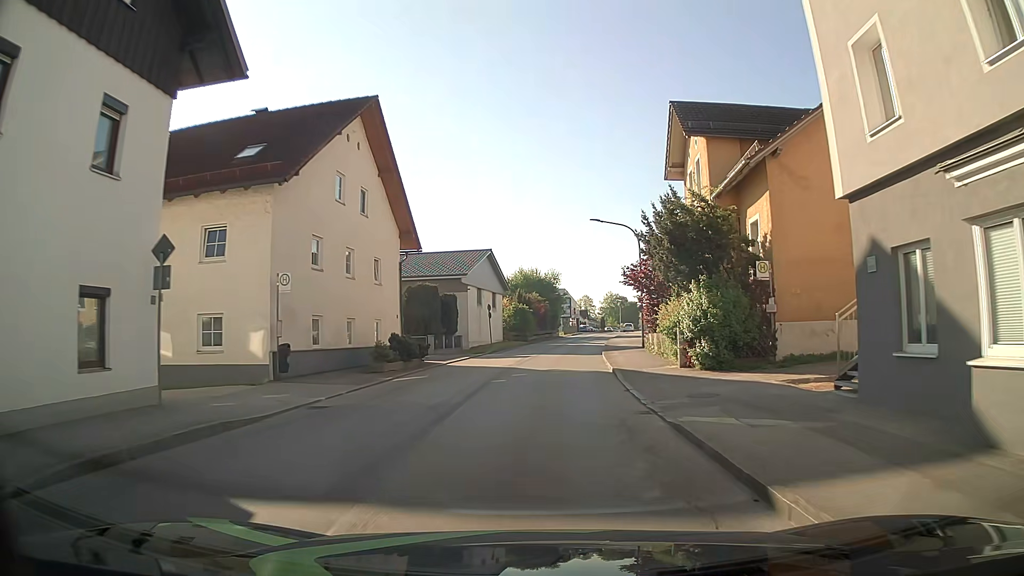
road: unclassified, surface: asphalt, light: Day
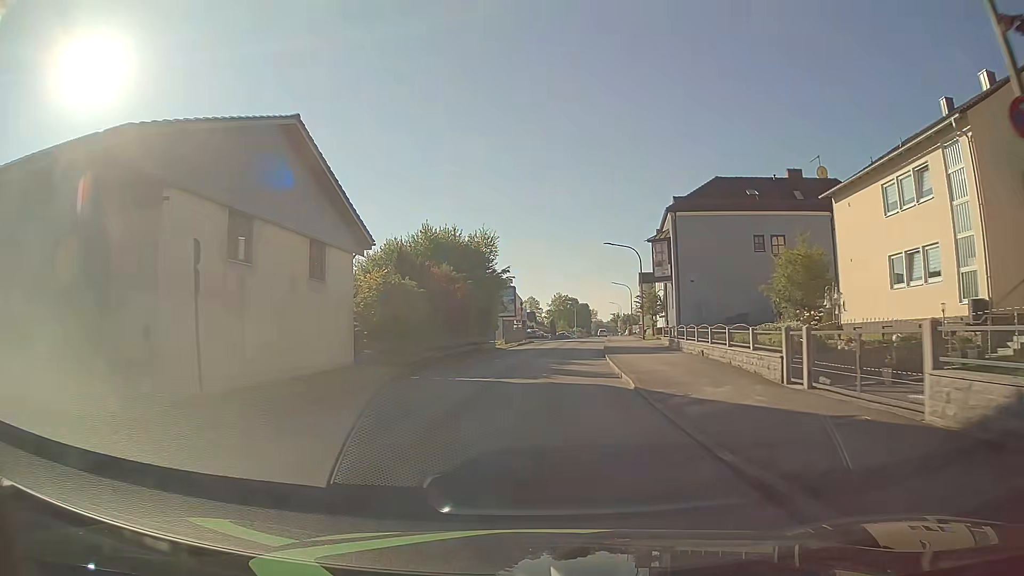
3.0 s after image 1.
(+1.5, +34.3) m; +5°
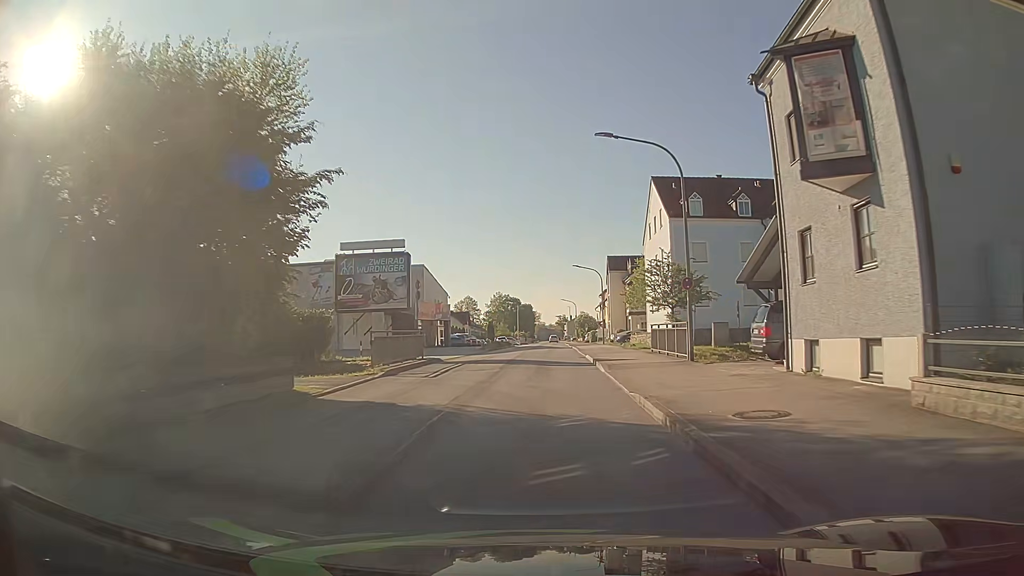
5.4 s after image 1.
(+1.2, +30.1) m; +5°
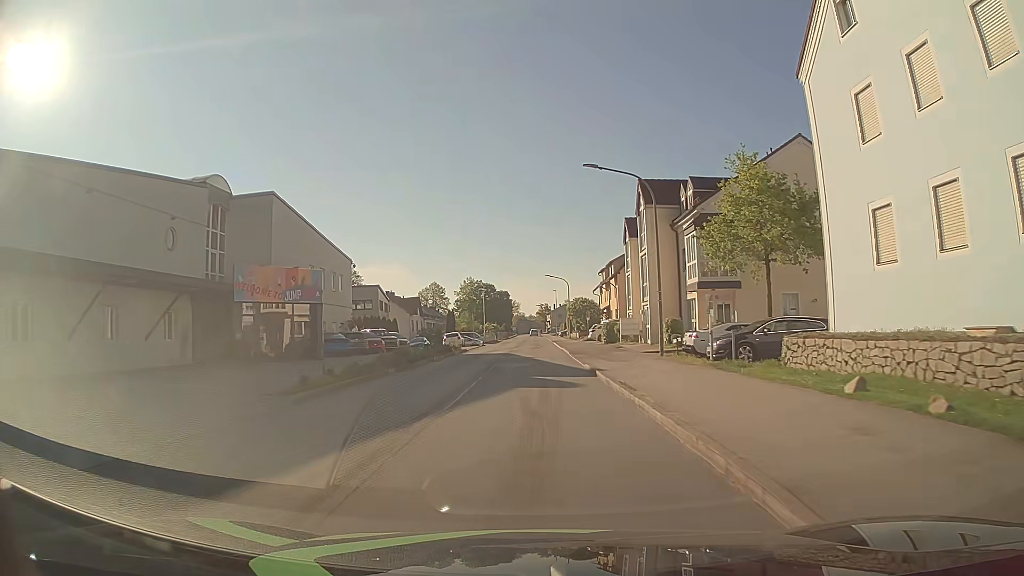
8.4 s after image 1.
(+0.8, +37.9) m; +2°
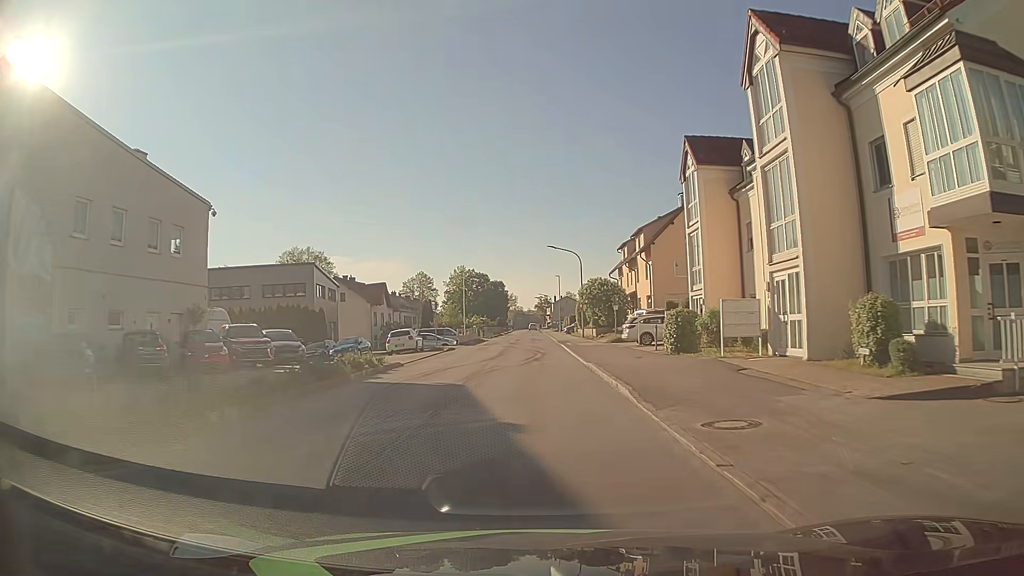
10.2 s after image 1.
(0.0, +23.2) m; +1°
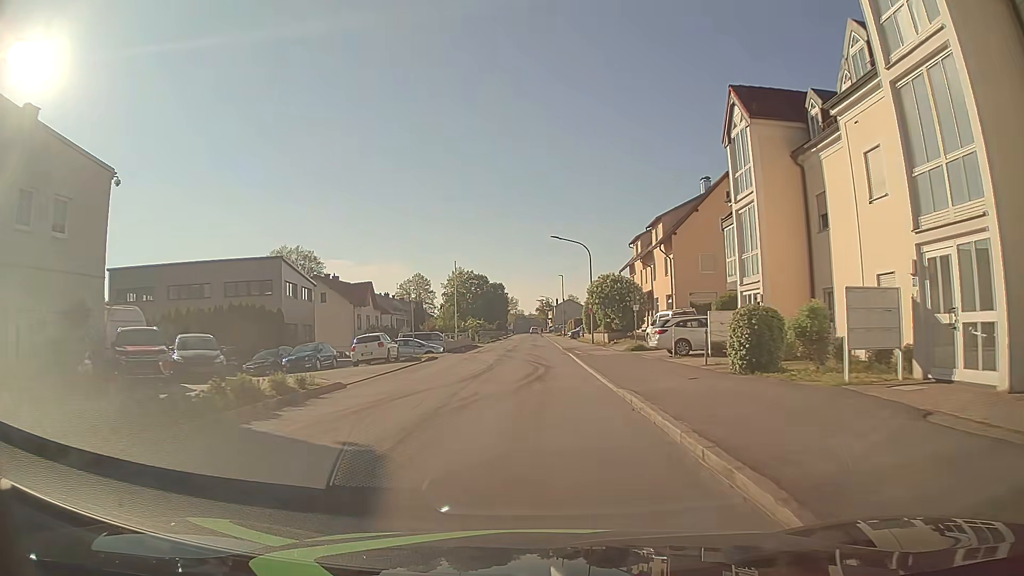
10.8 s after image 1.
(0.0, +7.8) m; 0°
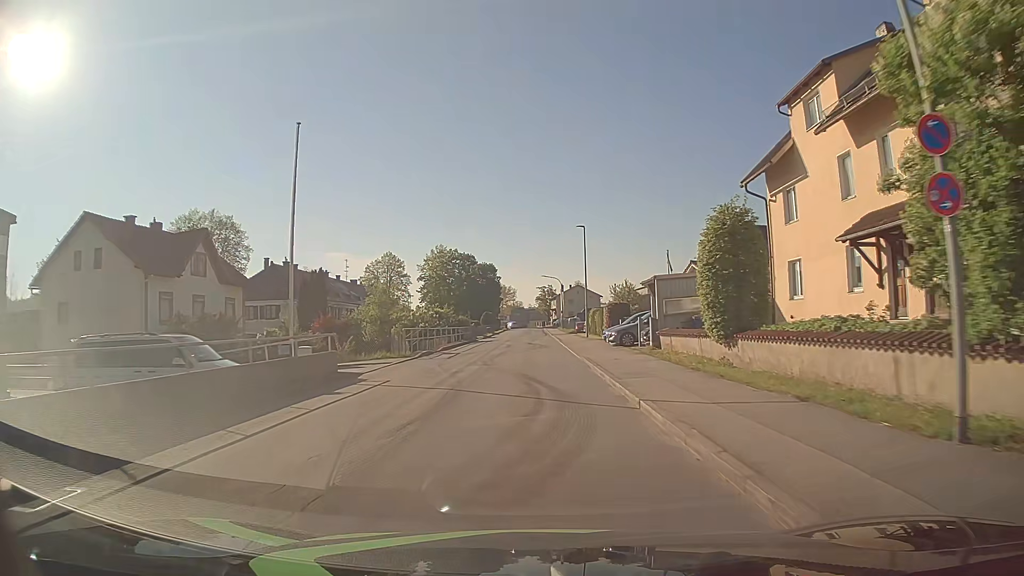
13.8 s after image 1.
(-0.1, +39.6) m; 0°
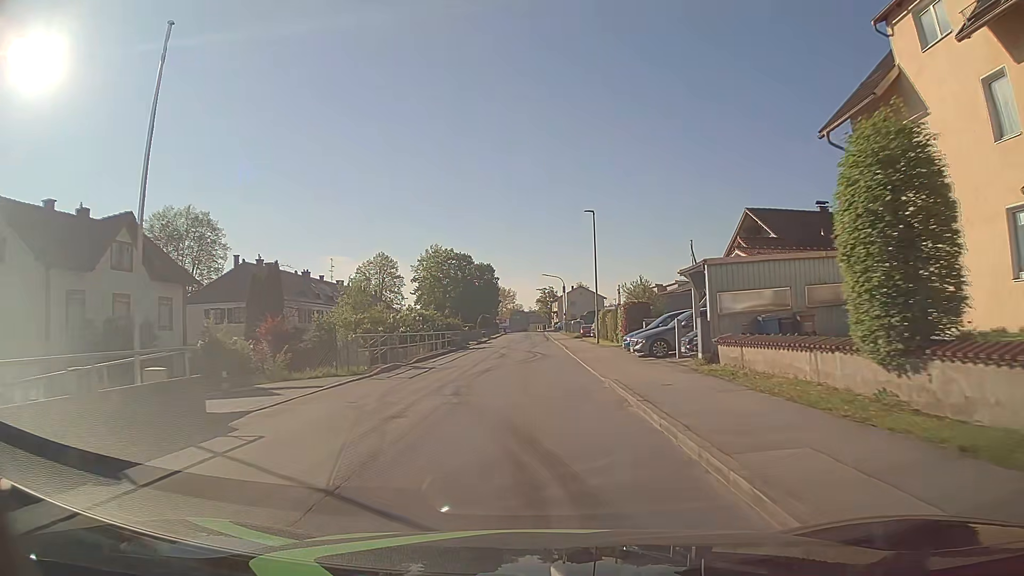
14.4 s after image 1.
(0.0, +8.0) m; 0°
(0, +10) (0, +20) (0, +30) (0, +40) (0, +50) (0, +60) (-1, +70) (-1, +80) (-1, +90) (-1, +100) m
